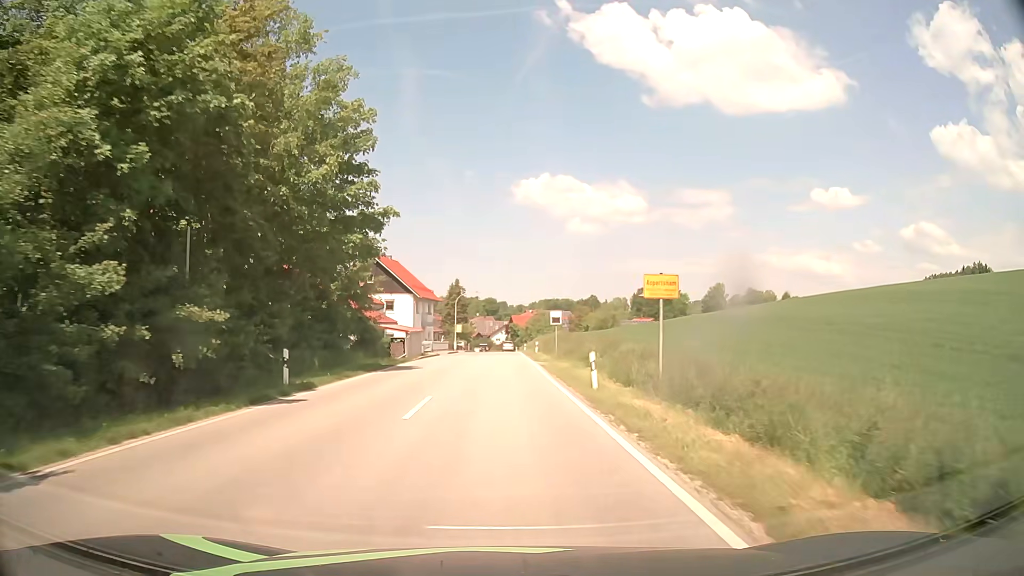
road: secondary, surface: asphalt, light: Day
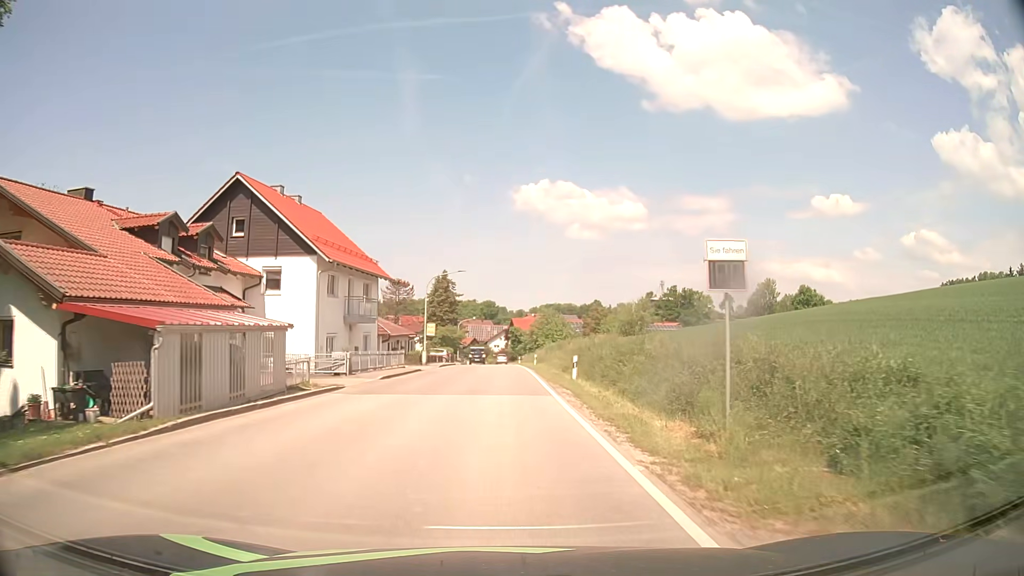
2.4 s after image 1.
(0.0, +31.0) m; 0°
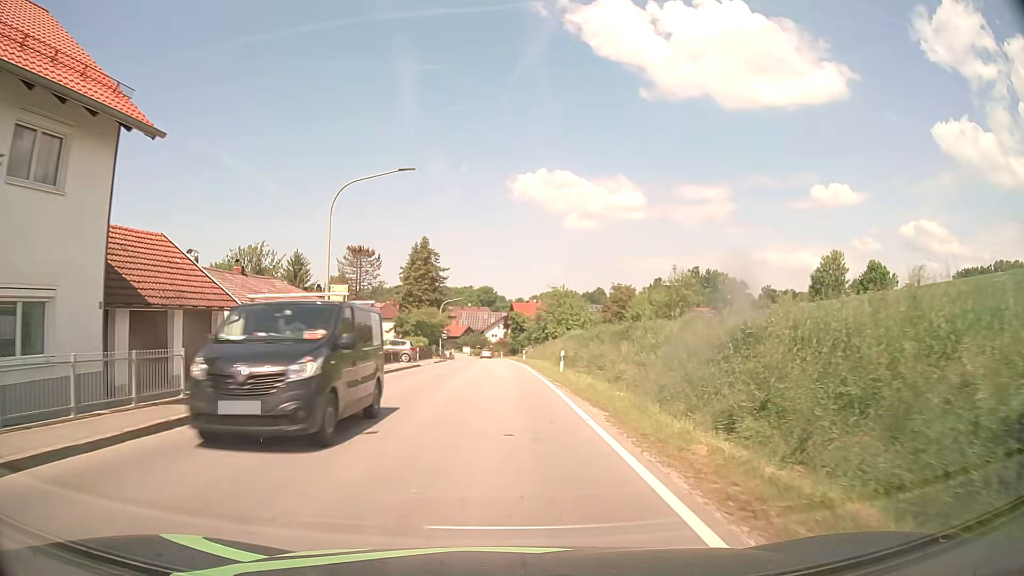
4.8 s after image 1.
(+0.1, +28.5) m; +1°
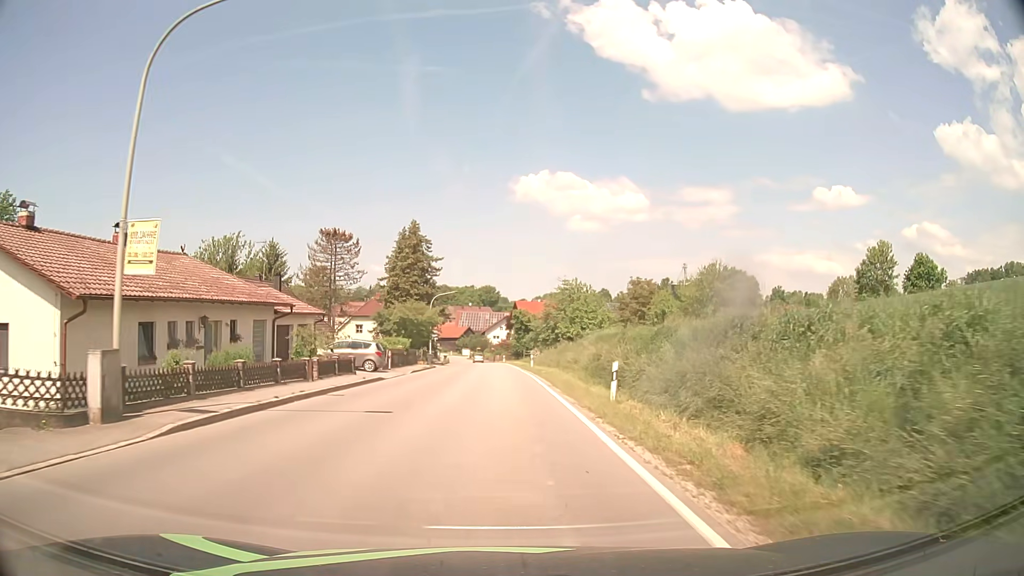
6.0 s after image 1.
(-0.1, +13.7) m; 0°
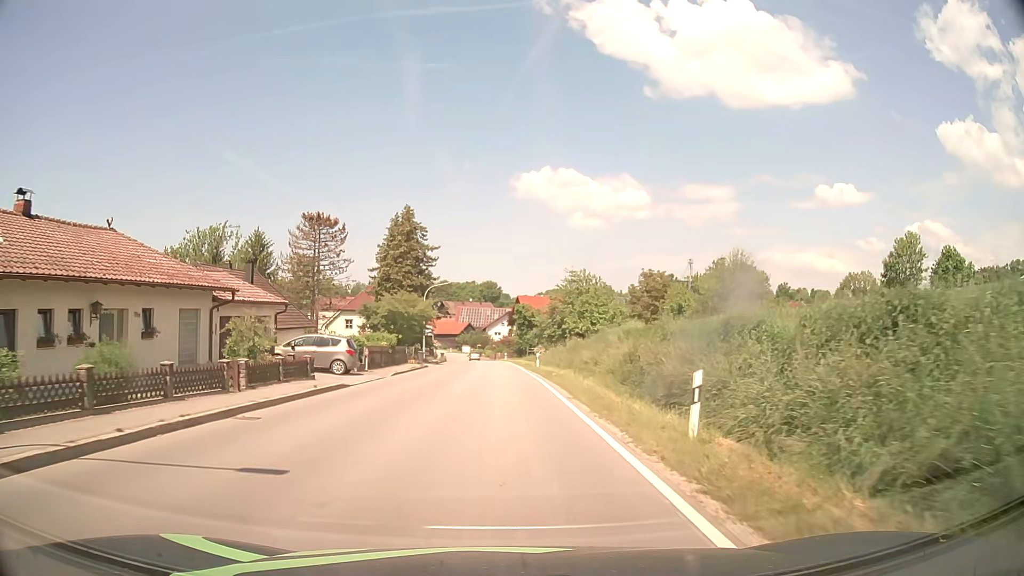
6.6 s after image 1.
(0.0, +6.9) m; 0°
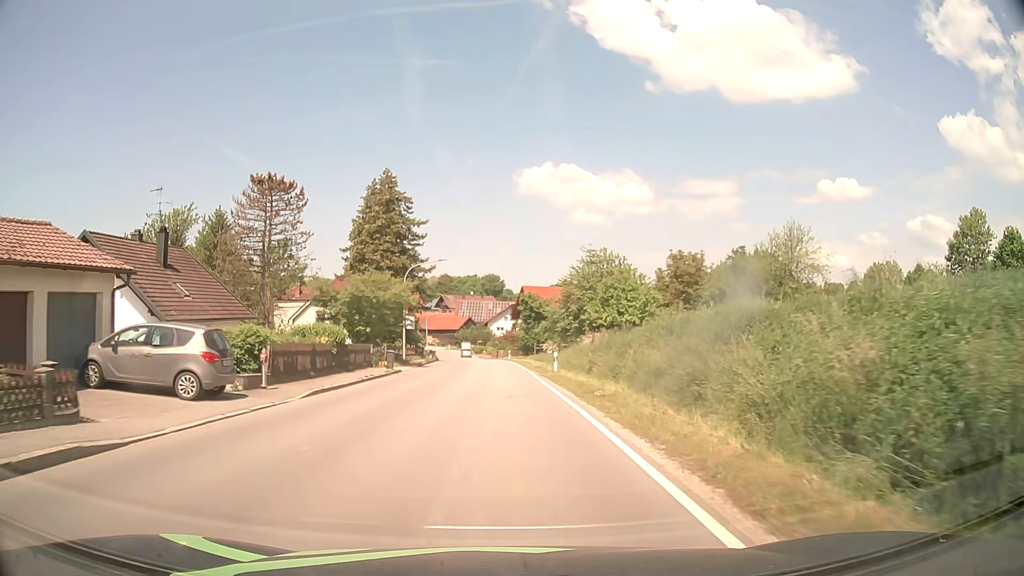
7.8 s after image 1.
(-0.1, +14.1) m; 0°
